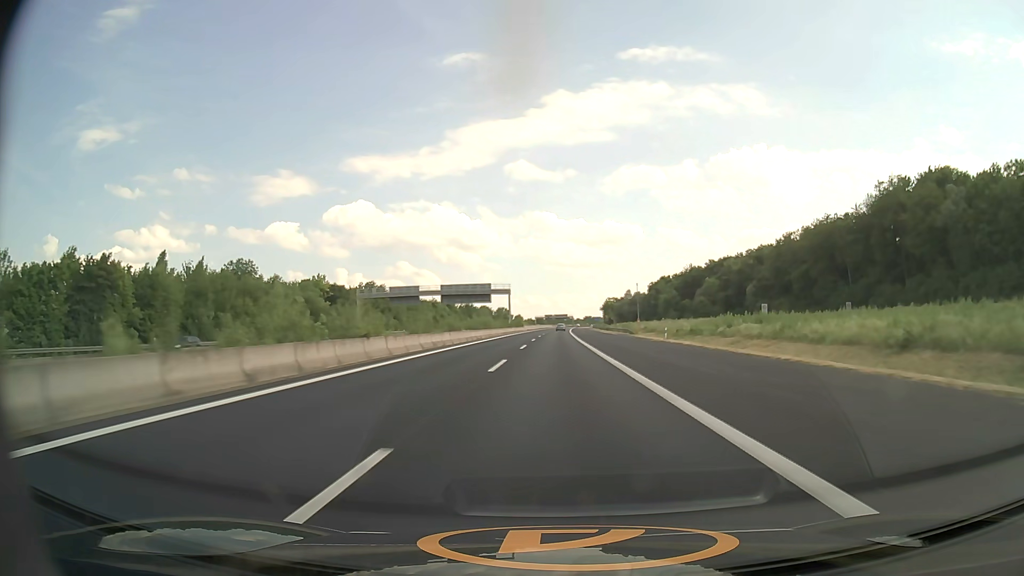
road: motorway_link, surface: asphalt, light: Day
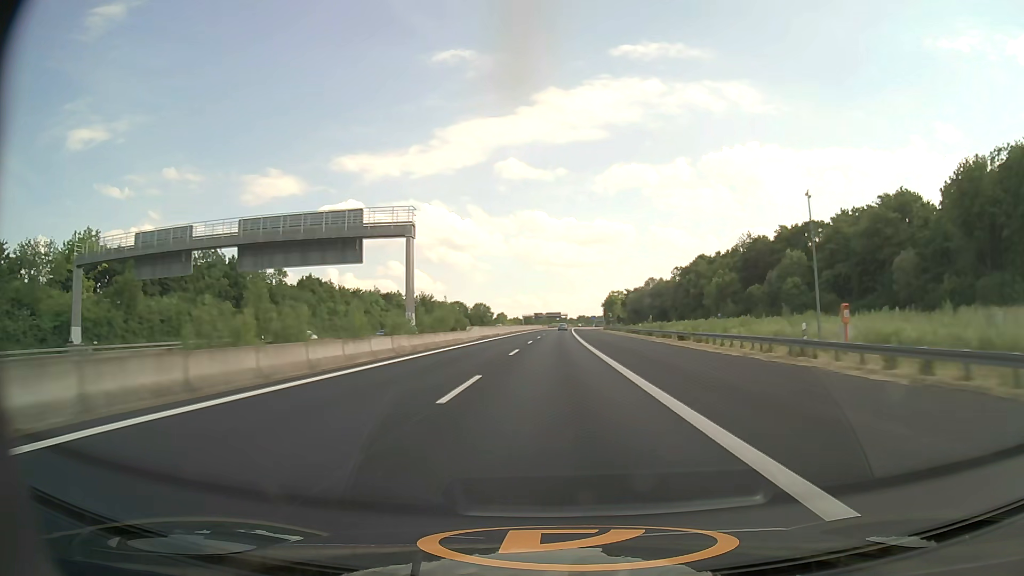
(+0.6, +79.6) m; +1°
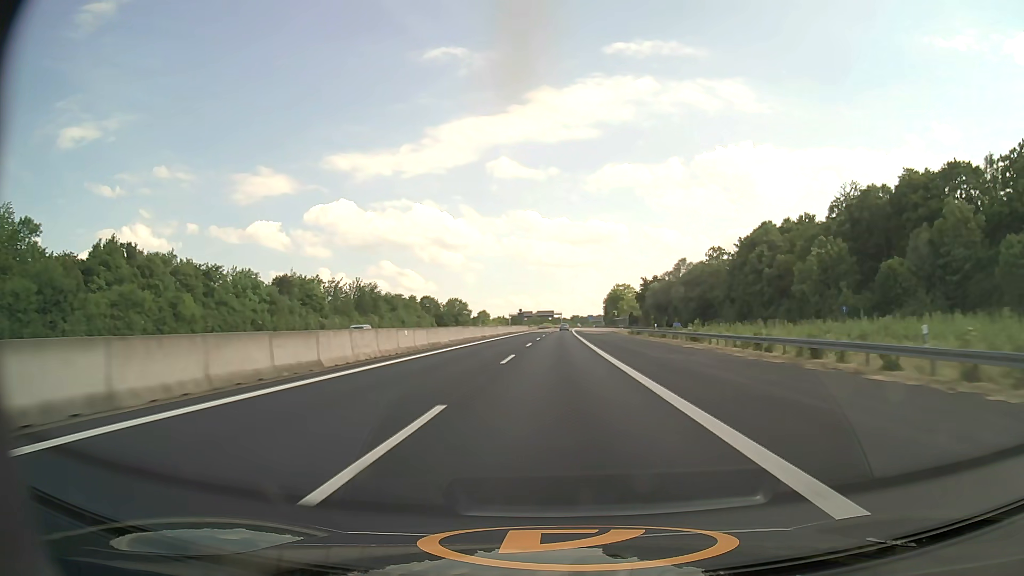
(+0.3, +60.4) m; +1°
(0, +10) (0, +20) (0, +30) (0, +40) (0, +50) (0, +60) (+1, +70) (+1, +80) (+1, +90) (+1, +100) m
